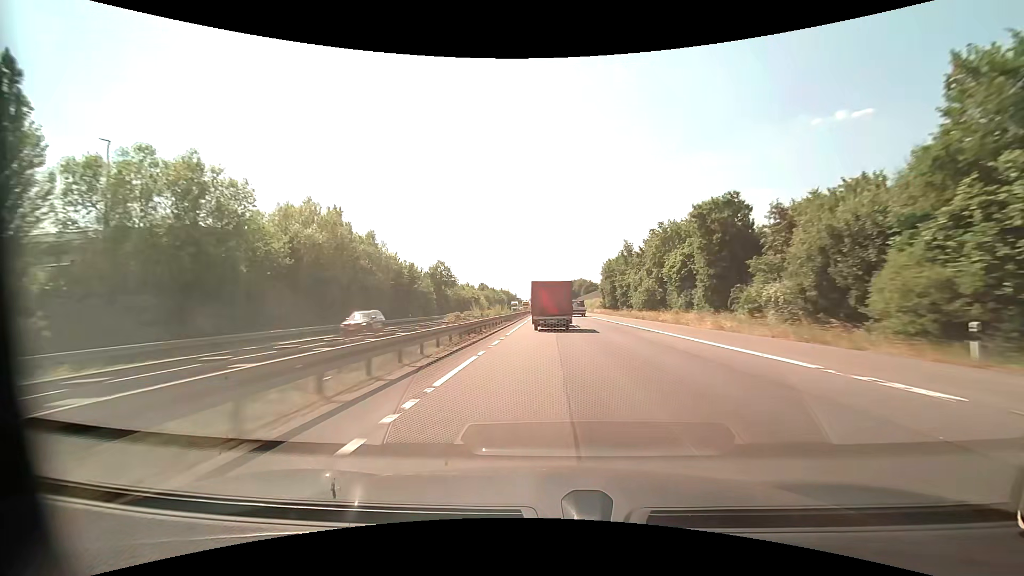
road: motorway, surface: asphalt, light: Day
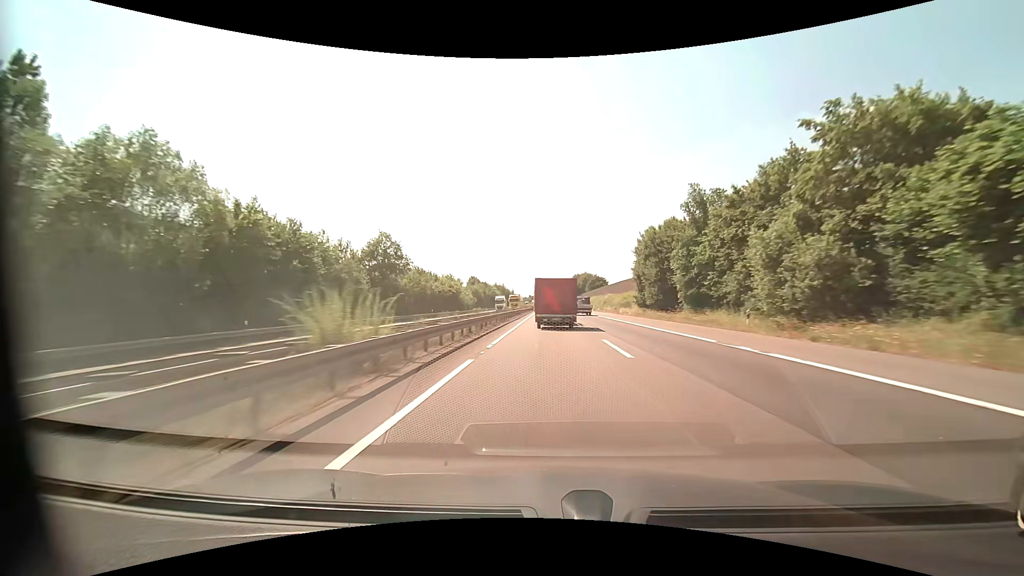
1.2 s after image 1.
(-0.1, +35.9) m; 0°
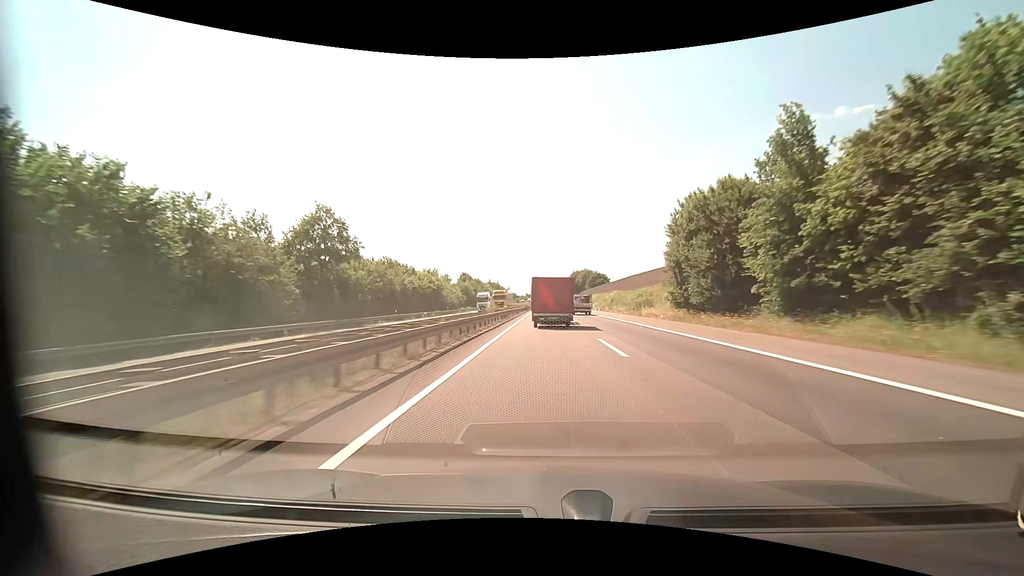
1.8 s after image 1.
(0.0, +17.5) m; 0°
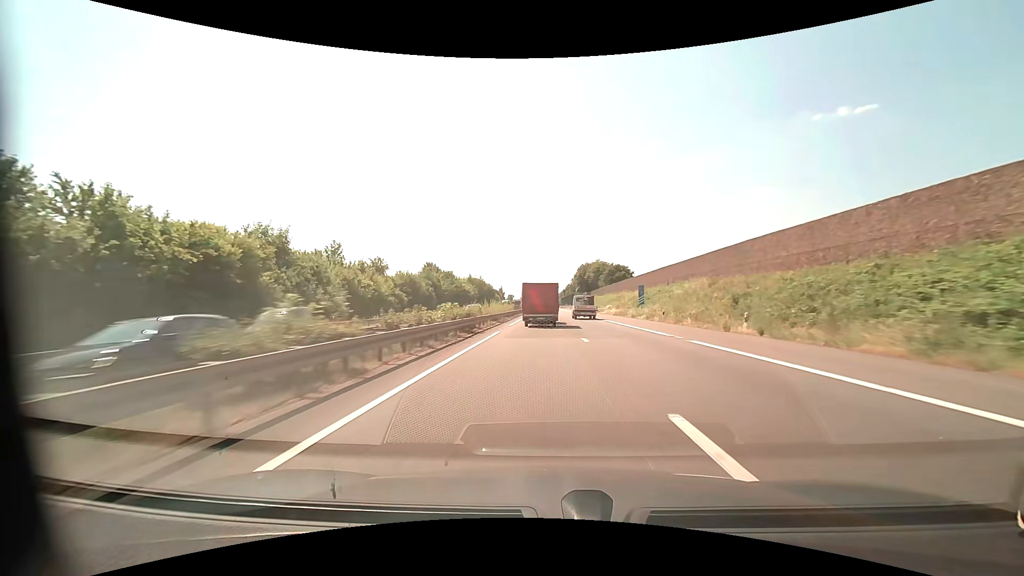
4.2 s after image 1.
(+0.3, +66.3) m; 0°
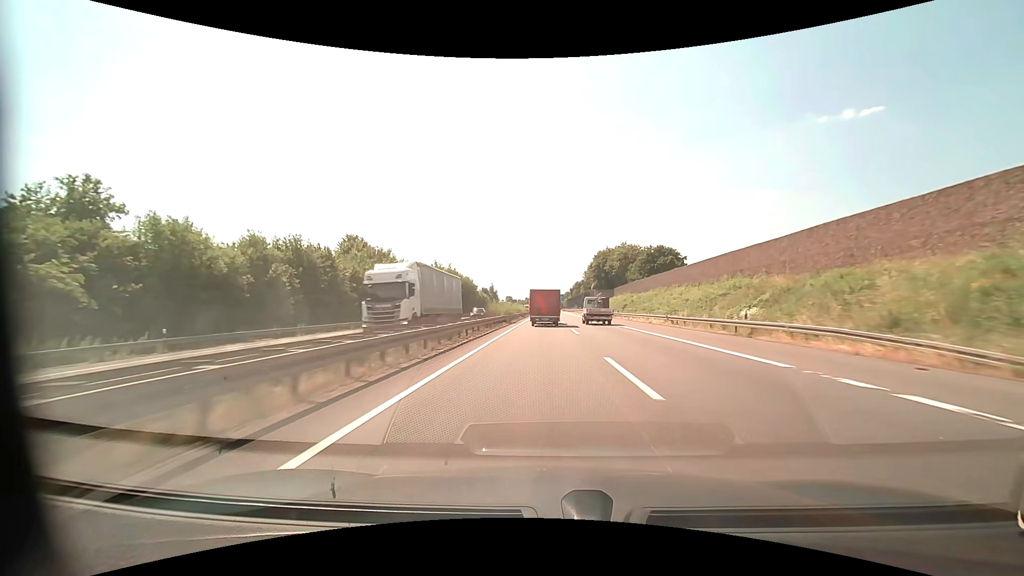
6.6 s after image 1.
(-0.3, +64.5) m; 0°
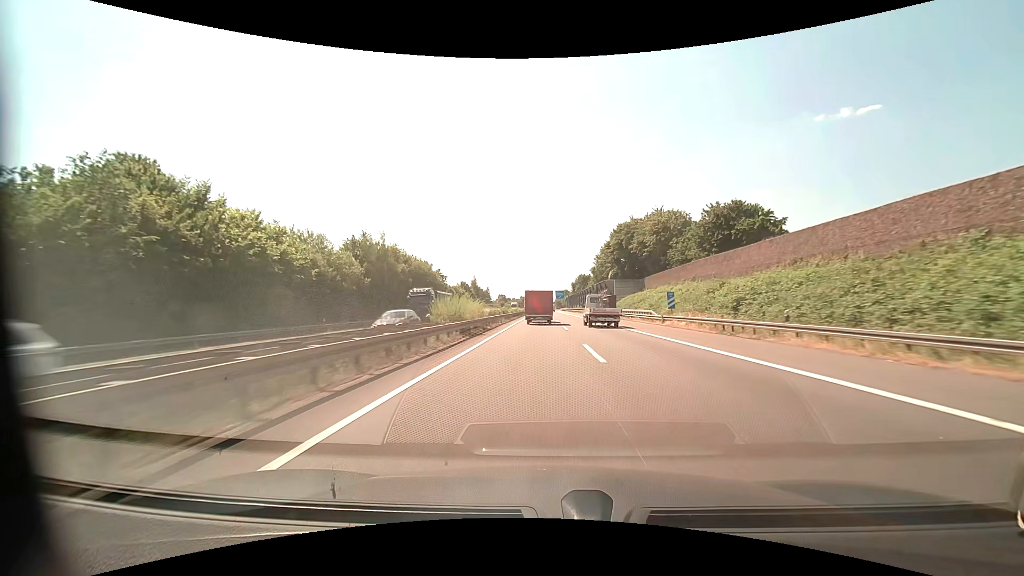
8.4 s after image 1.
(+0.3, +49.3) m; 0°
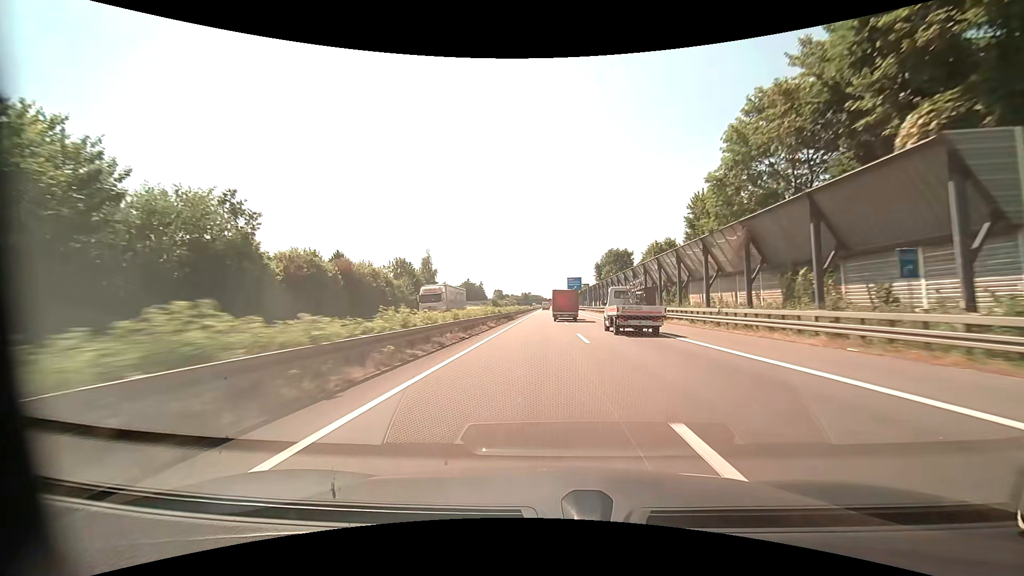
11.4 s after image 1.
(-0.3, +84.1) m; 0°
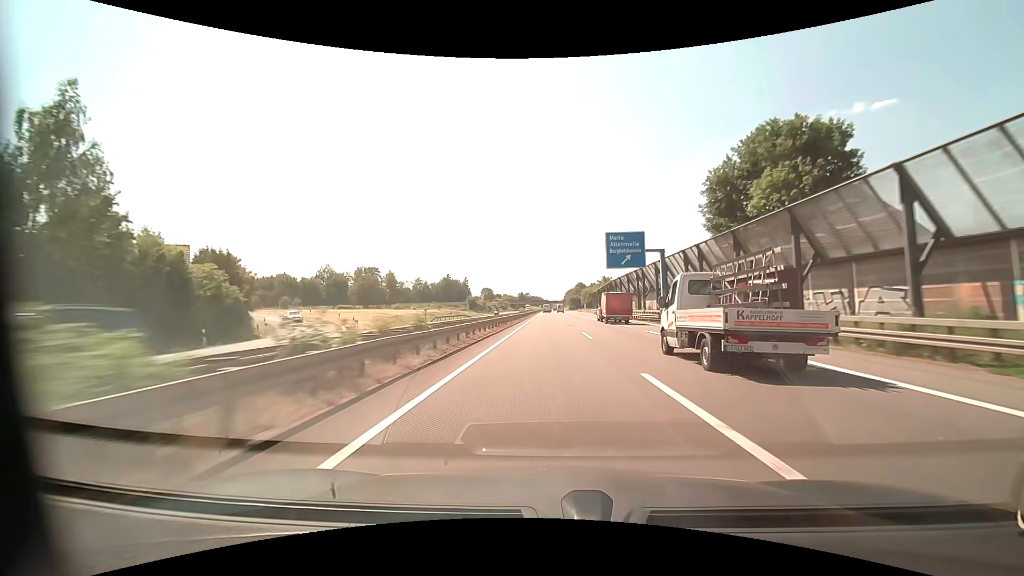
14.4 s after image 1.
(-0.2, +85.7) m; 0°
(0, +10) (0, +20) (0, +30) (0, +40) (0, +50) (0, +60) (0, +70) (0, +80) (+1, +90) (+1, +100) m
